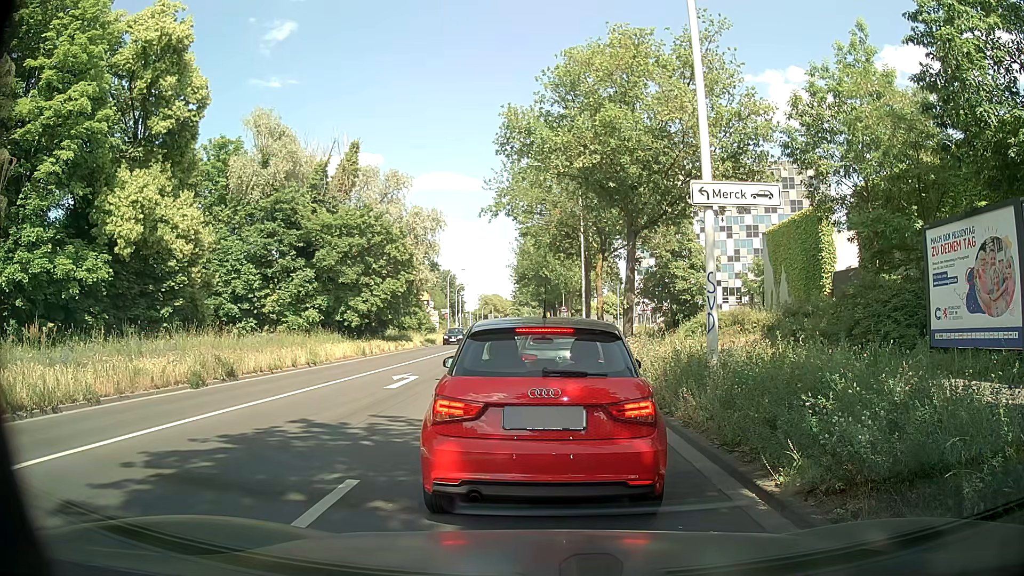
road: secondary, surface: asphalt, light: Day
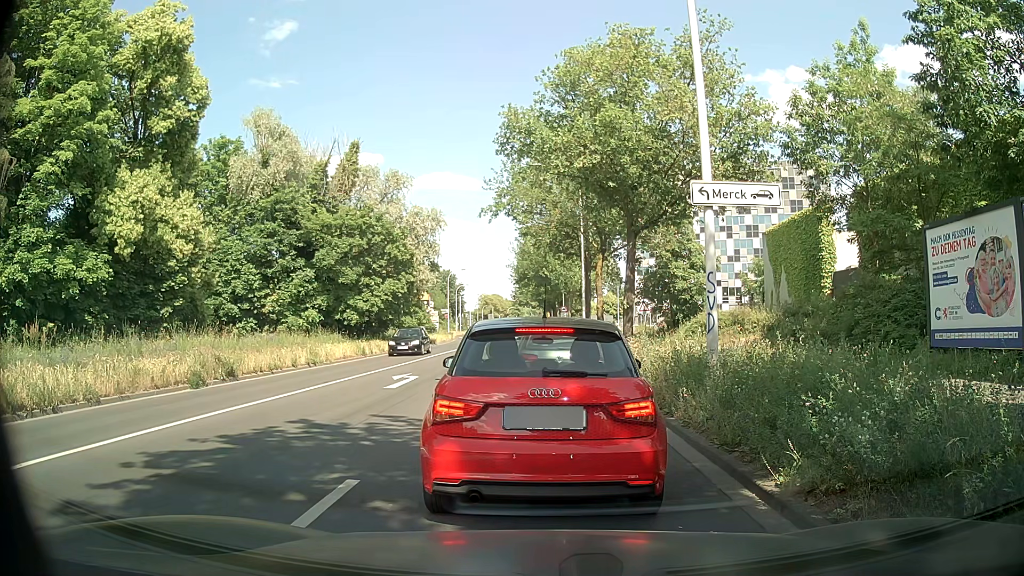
(0.0, 0.0) m; 0°
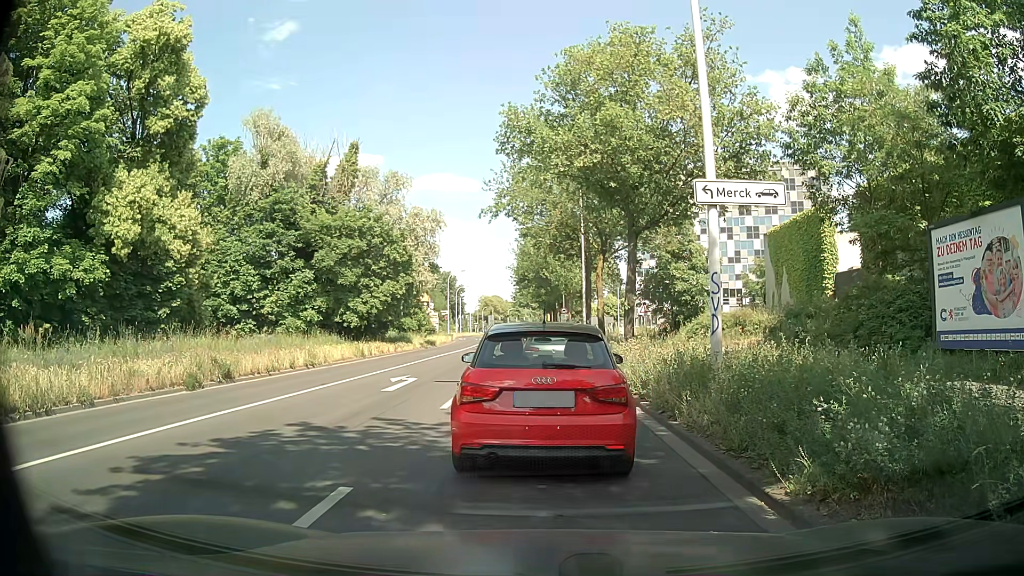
(0.0, +0.2) m; 0°
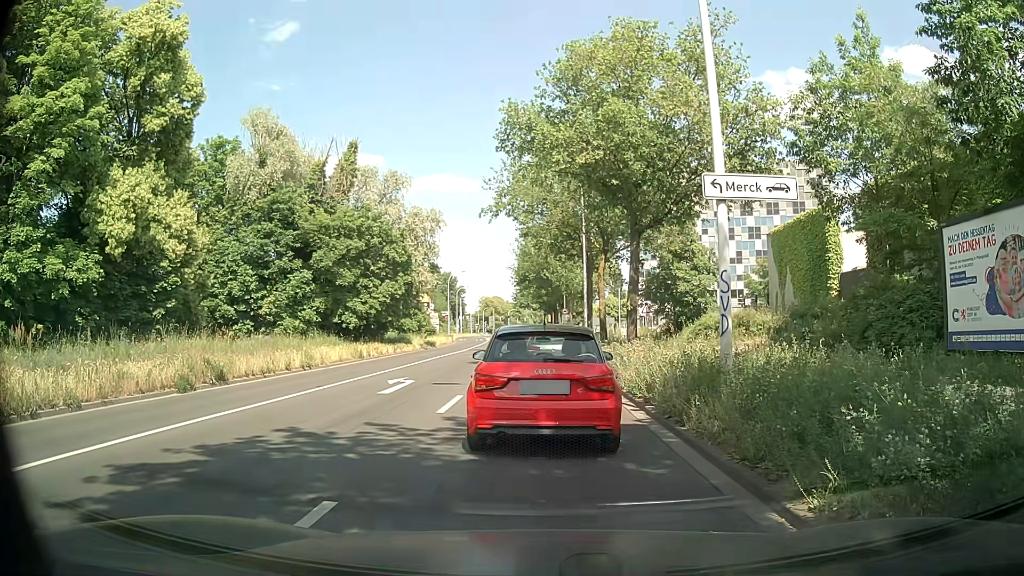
(0.0, +0.5) m; 0°
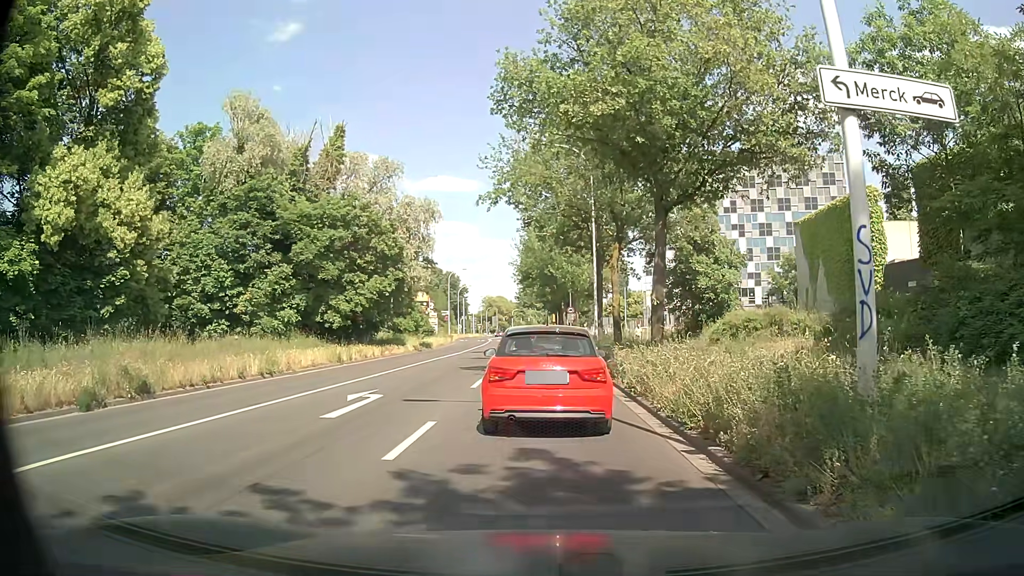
(+0.1, +4.4) m; +2°
